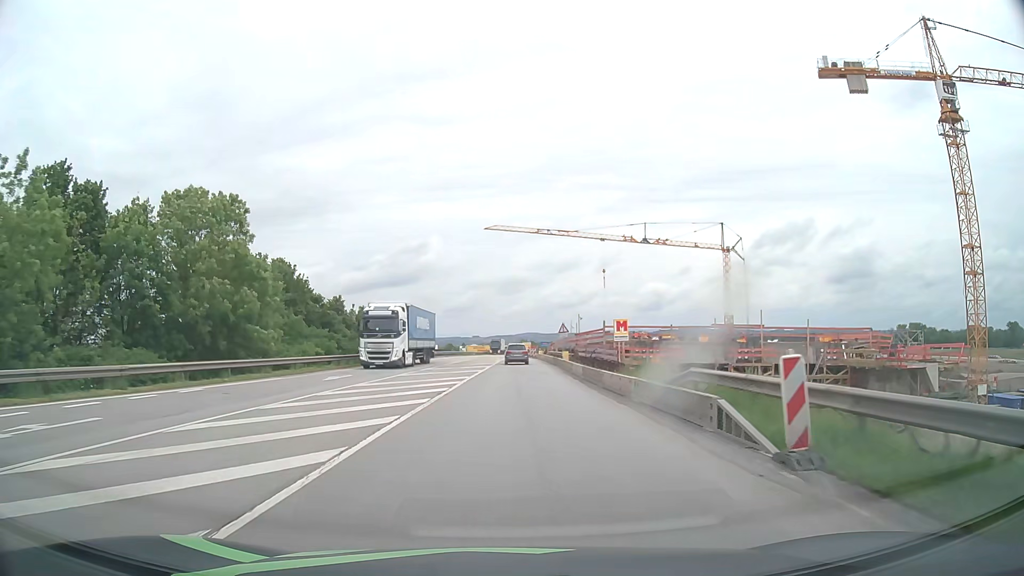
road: motorway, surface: asphalt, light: Day
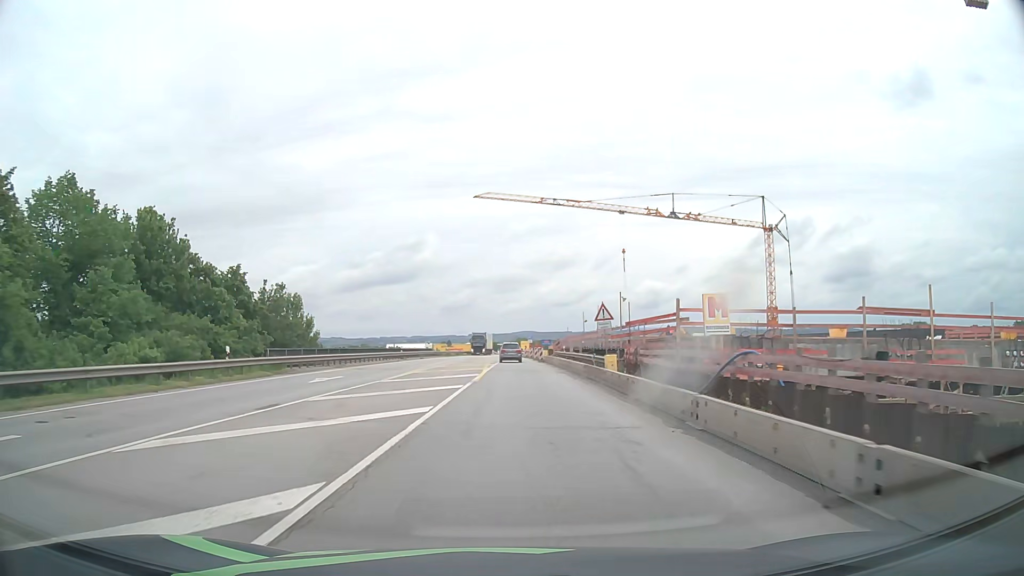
(+0.1, +22.9) m; 0°
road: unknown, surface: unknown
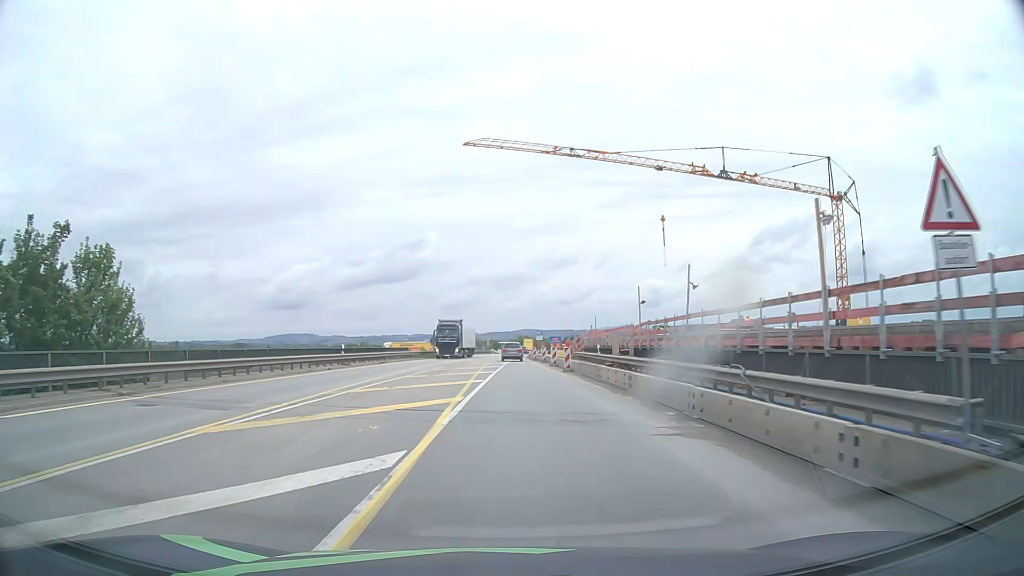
(0.0, +23.0) m; 0°
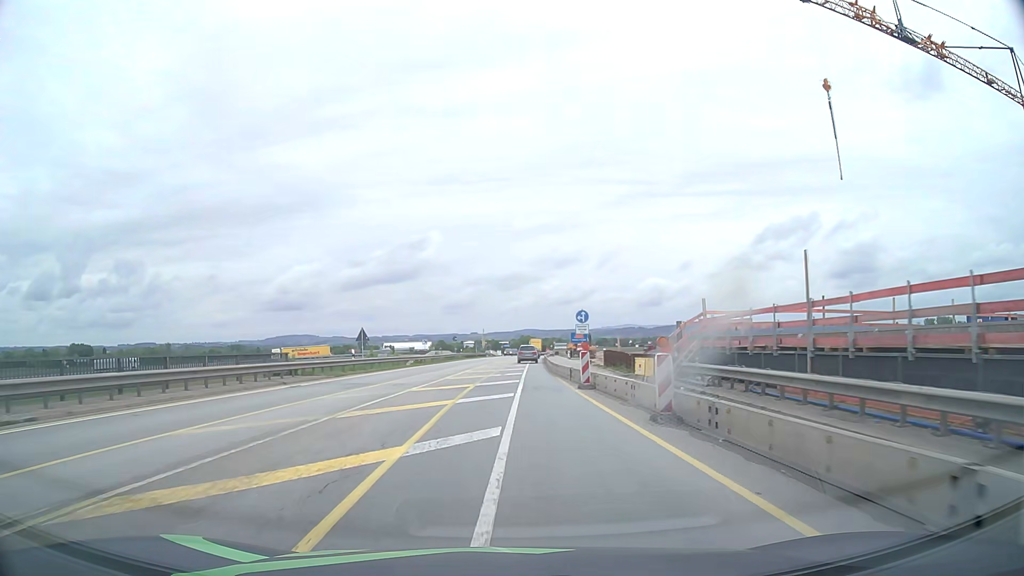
(0.0, +38.3) m; 0°
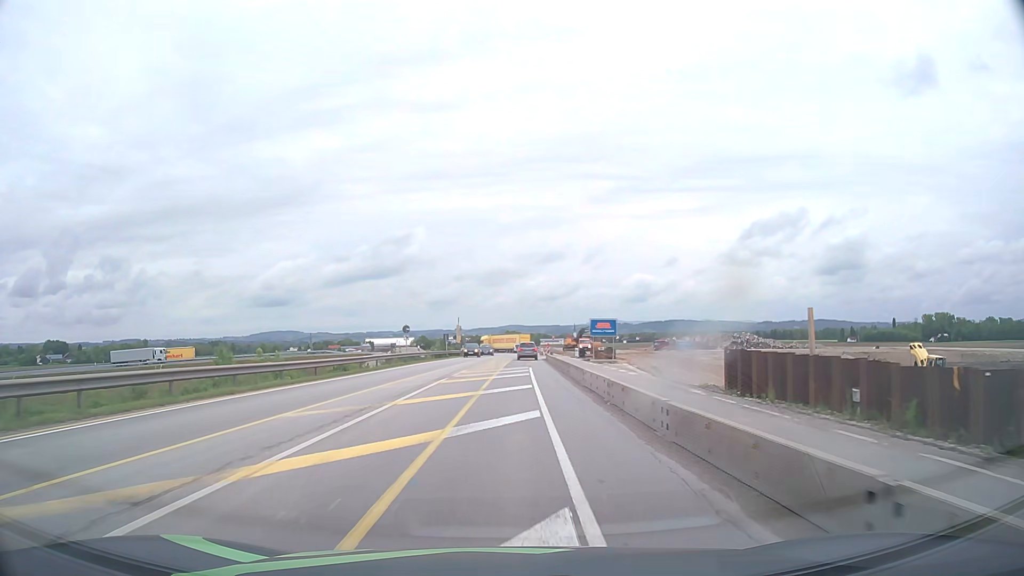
(+0.2, +30.7) m; +1°
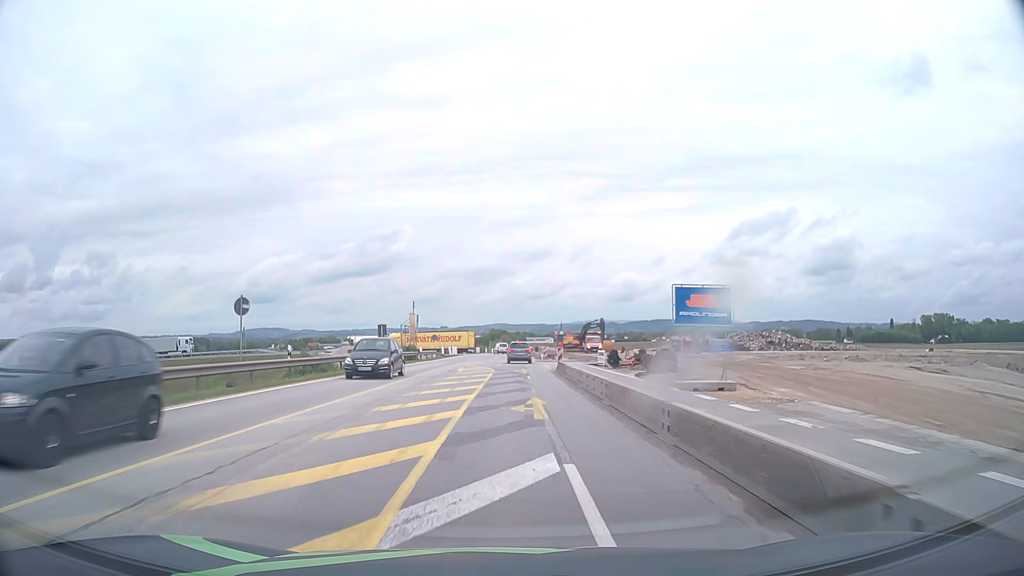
(+0.5, +30.4) m; +1°
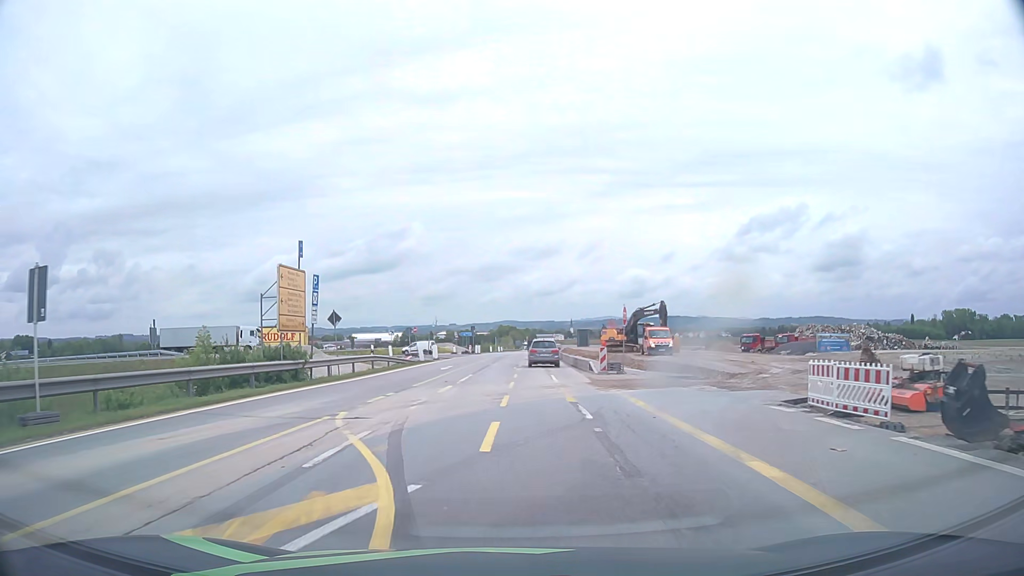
(-0.1, +33.9) m; -1°
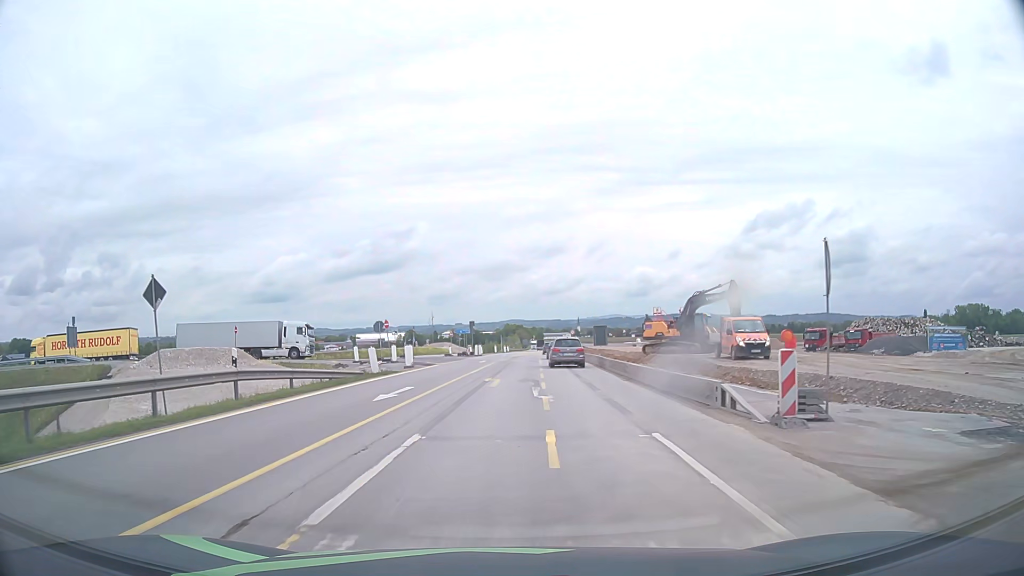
(-0.2, +19.1) m; 0°
(0, +10) (0, +20) (0, +30) (0, +40) (0, +50) (0, +60) (-6, +68) (-16, +71) (-26, +71) (-36, +71) m
